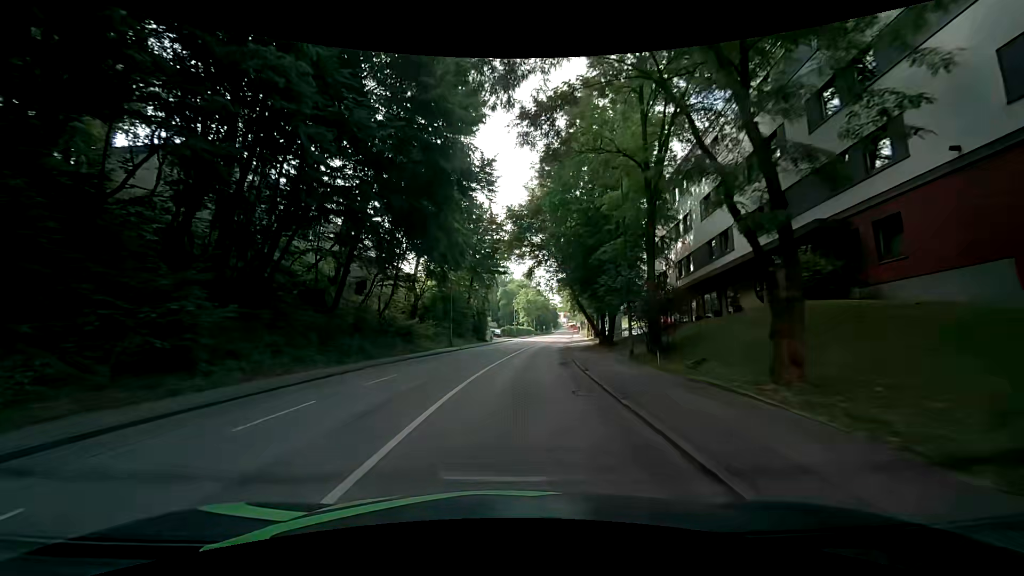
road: tertiary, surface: asphalt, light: Day
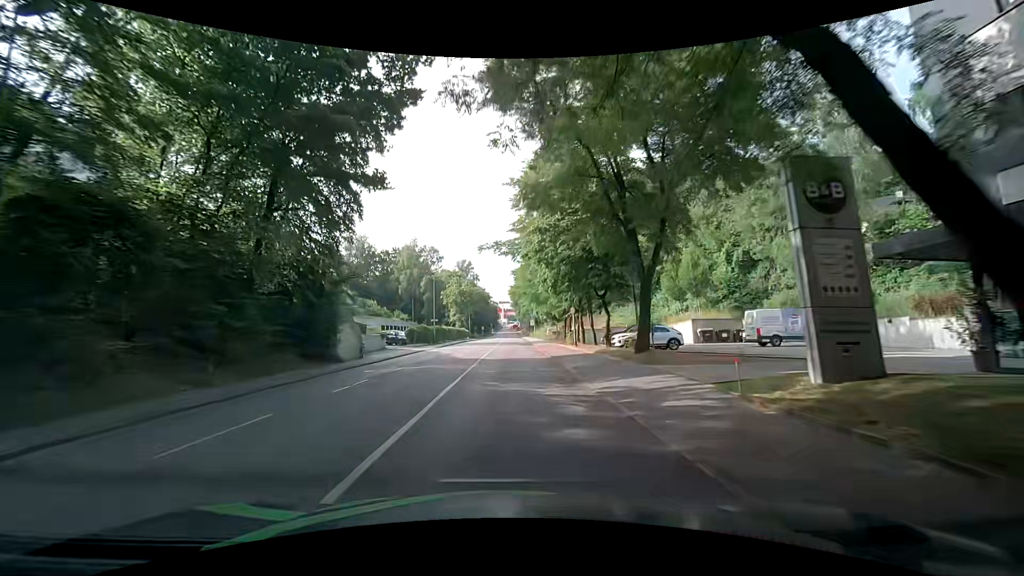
(+3.0, +37.8) m; +8°
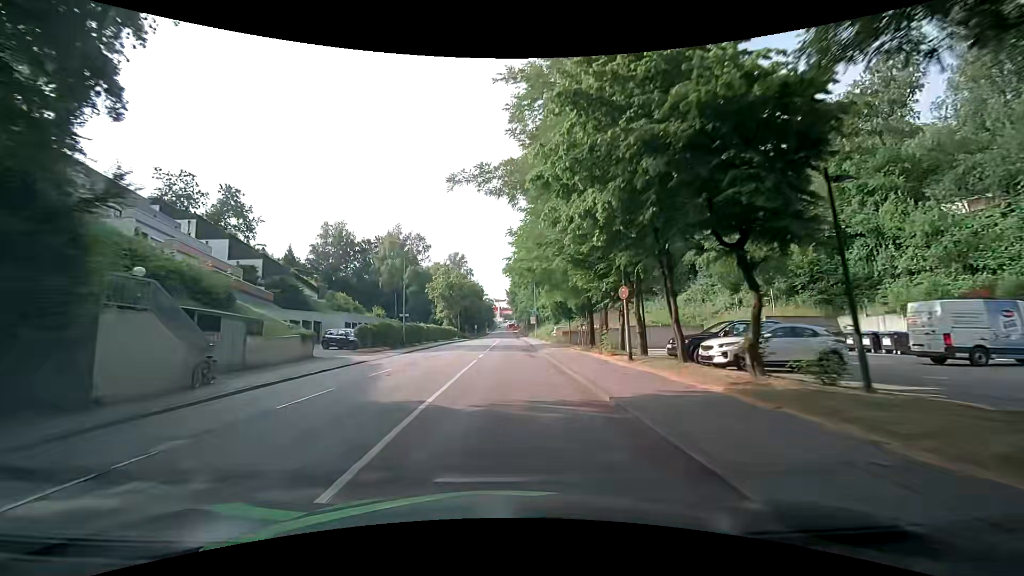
(0.0, +15.2) m; +1°
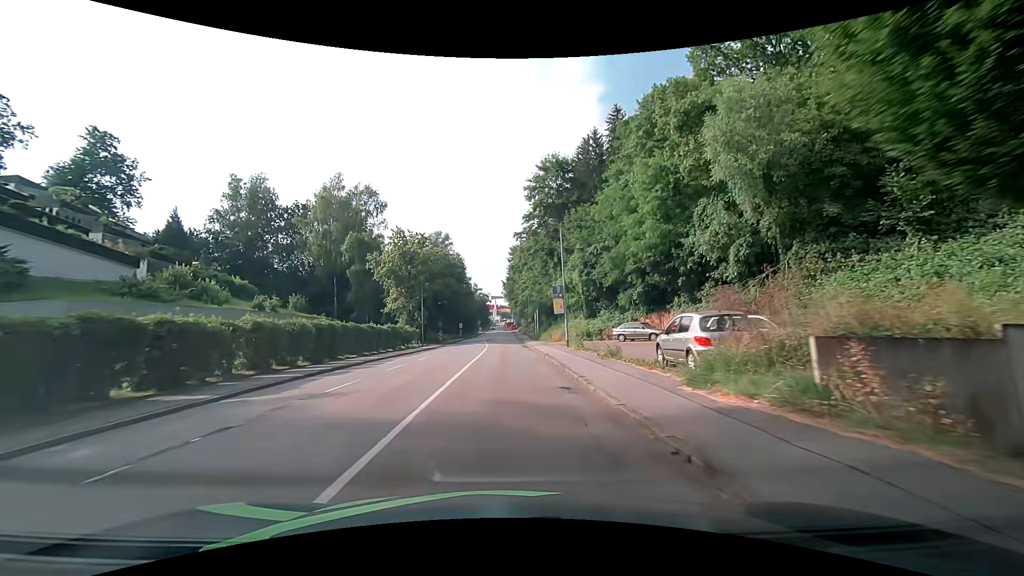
(-0.6, +38.0) m; 0°
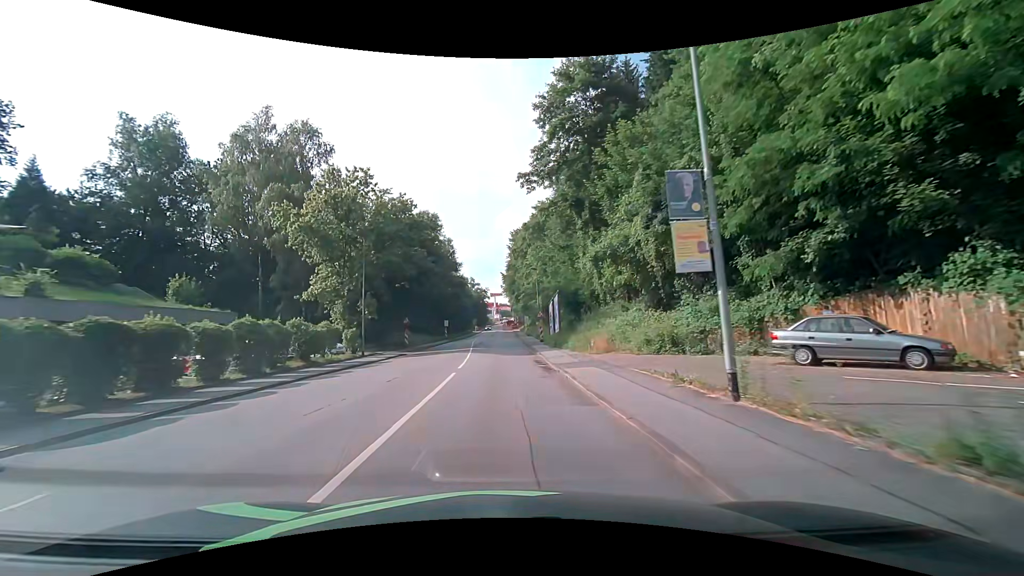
(-0.2, +22.9) m; -1°
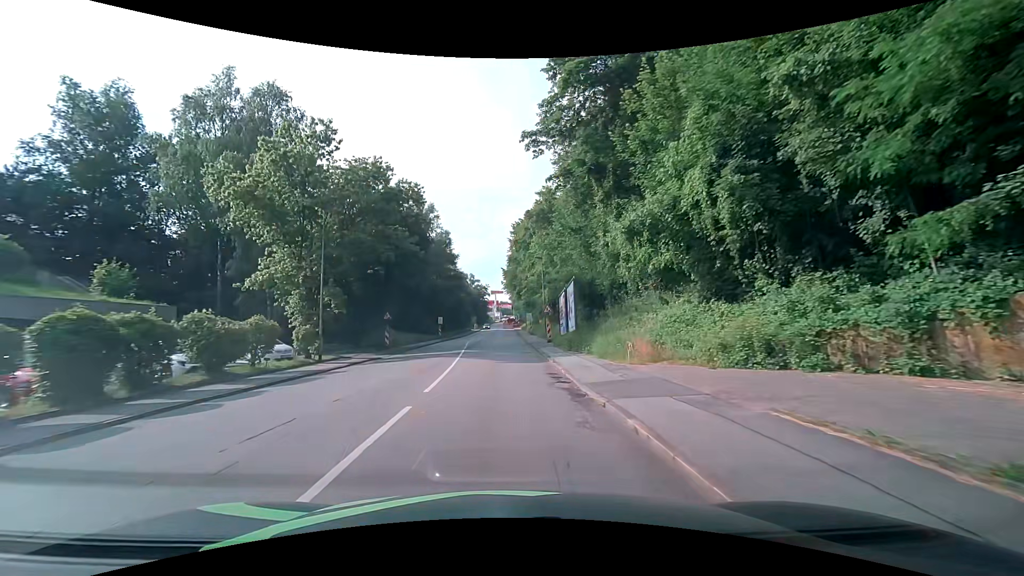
(0.0, +7.6) m; 0°
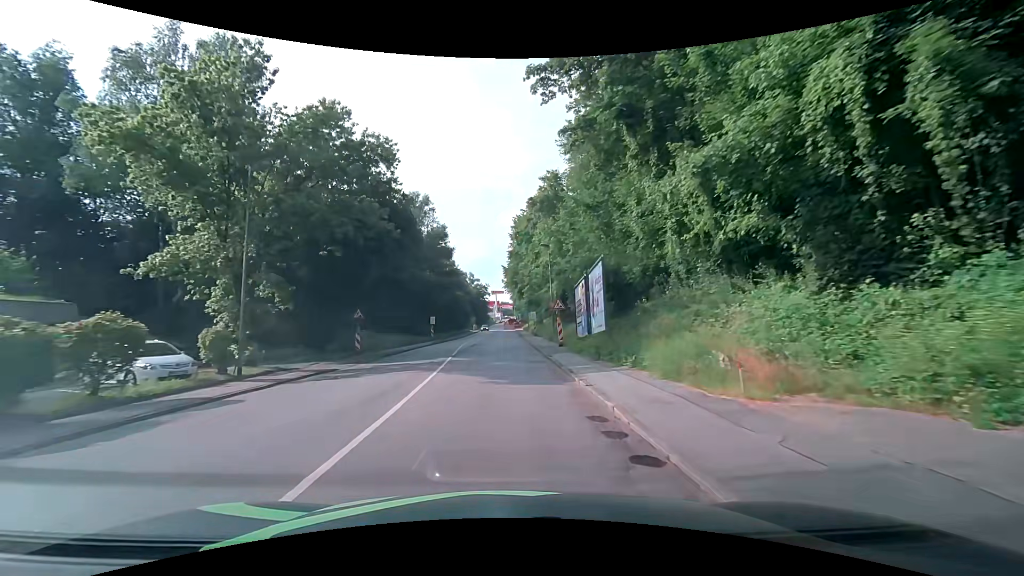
(0.0, +7.7) m; 0°
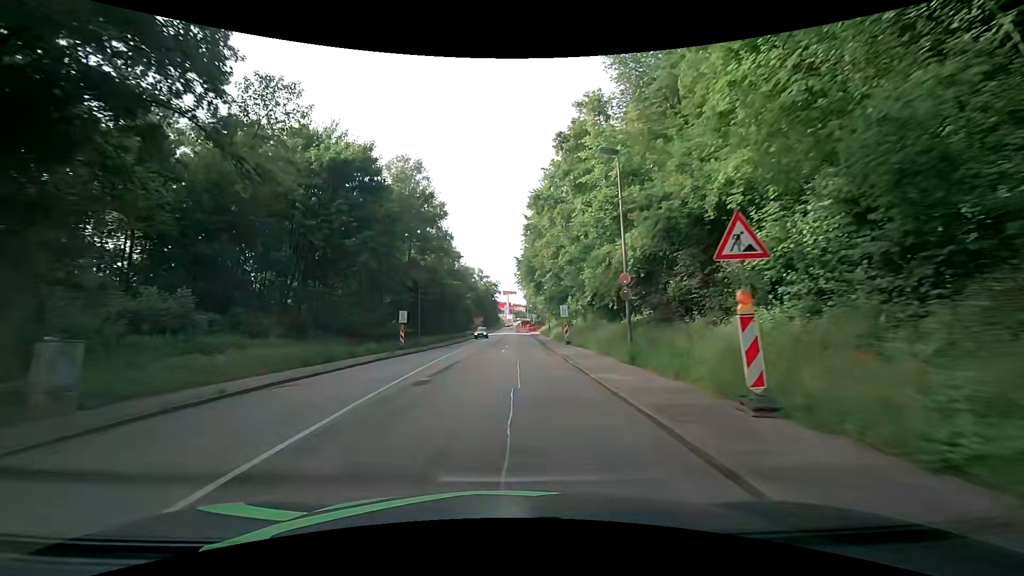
(-0.3, +23.0) m; -1°
(0, +10) (0, +20) (-1, +30) (-1, +40) (-2, +50) (-2, +60) (-2, +70) (-2, +80) (-1, +90) (-1, +100) m
